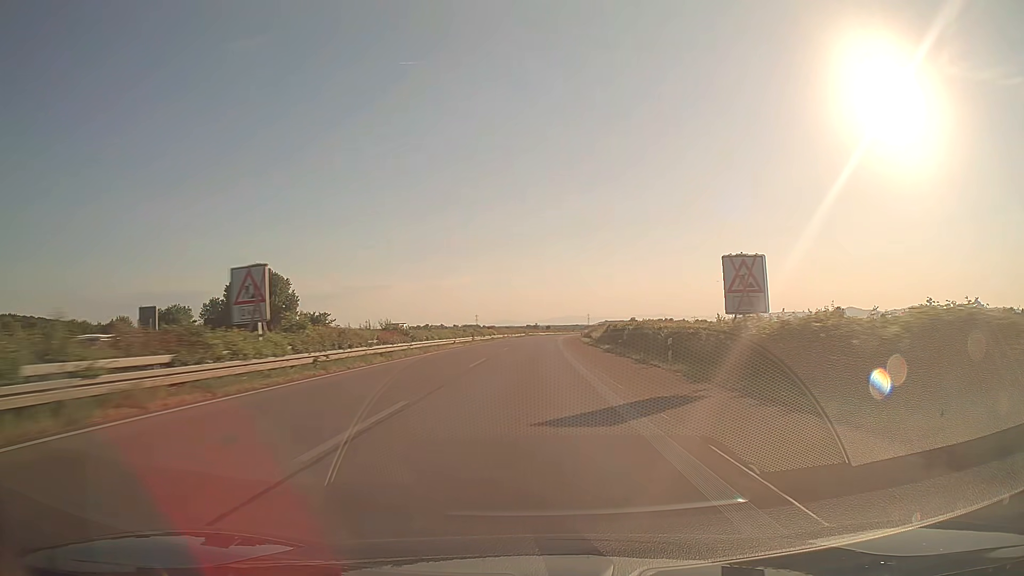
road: trunk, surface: asphalt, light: Day
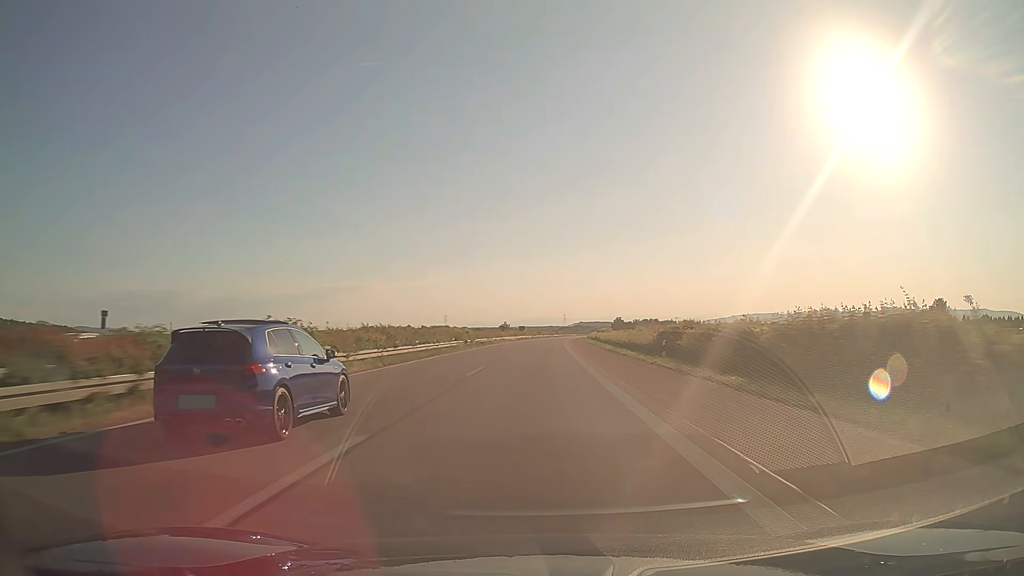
(+1.9, +94.4) m; +2°
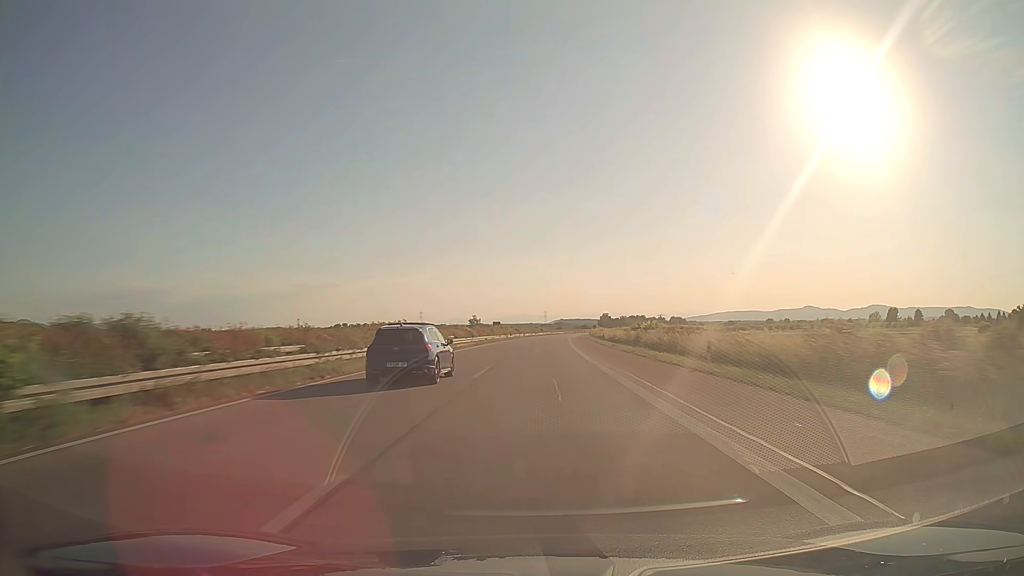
(+0.7, +56.5) m; +2°
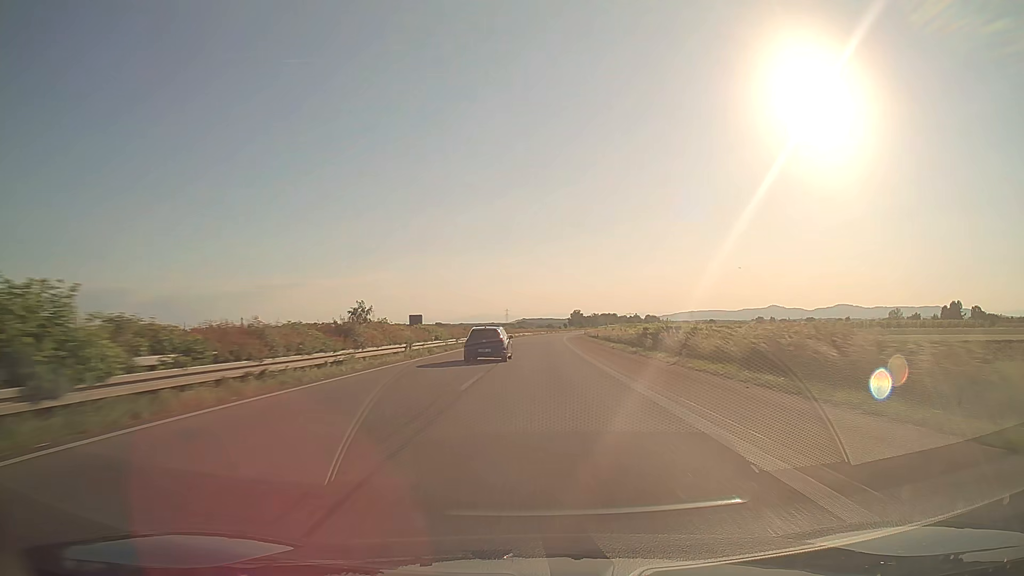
(+2.5, +93.9) m; +3°
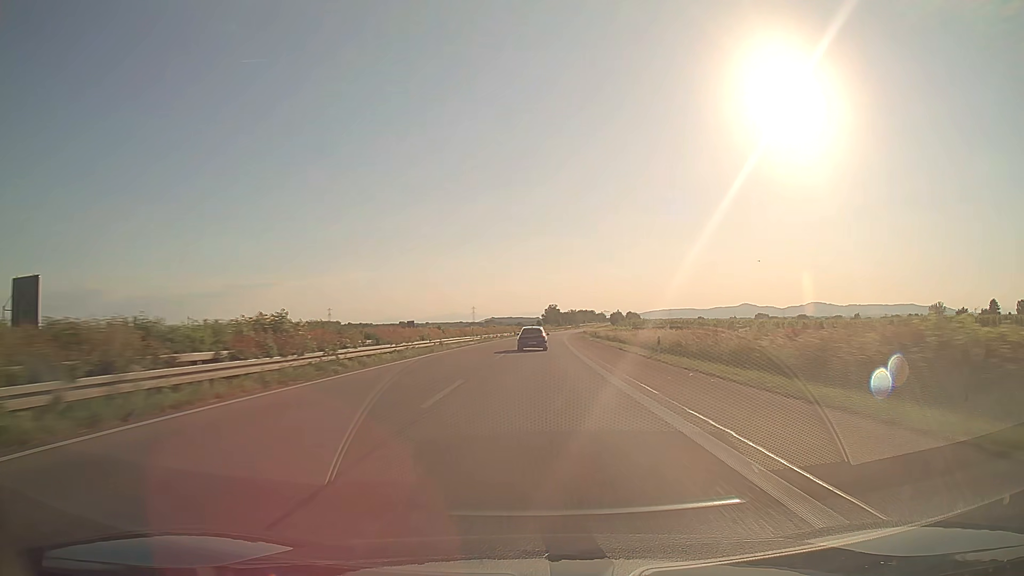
(+2.2, +93.7) m; +3°
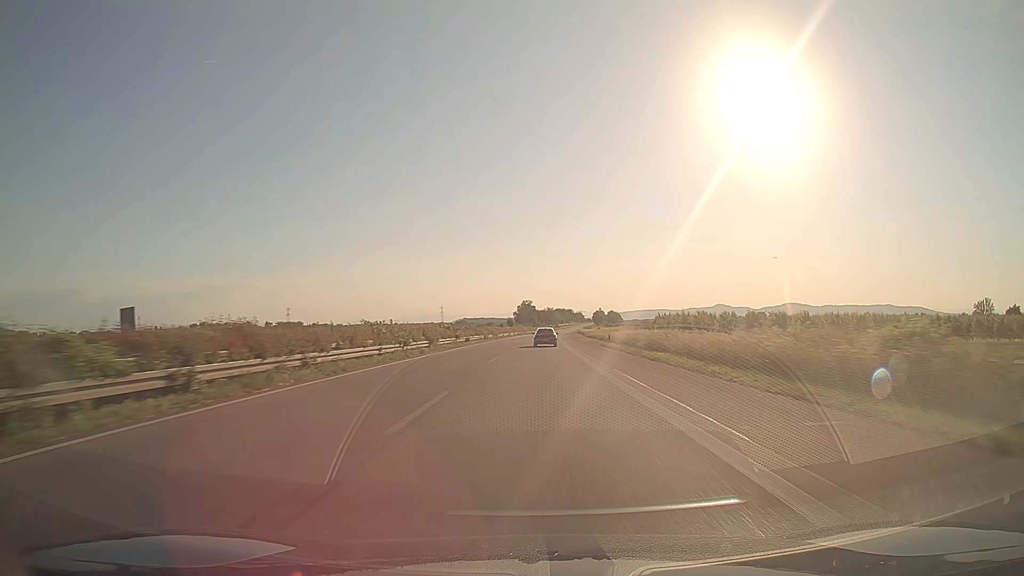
(+1.4, +75.2) m; +2°
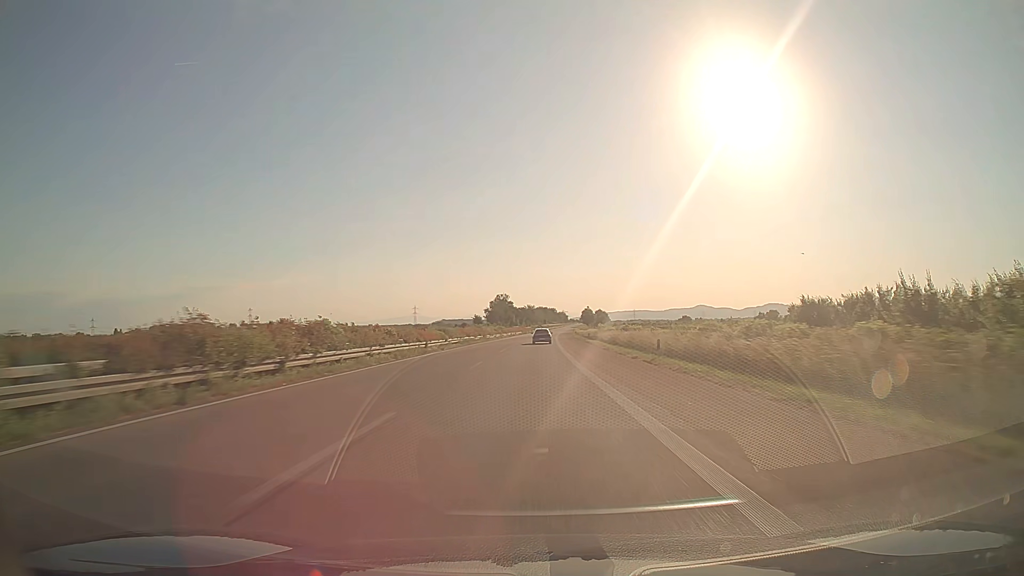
(+1.4, +75.8) m; +2°
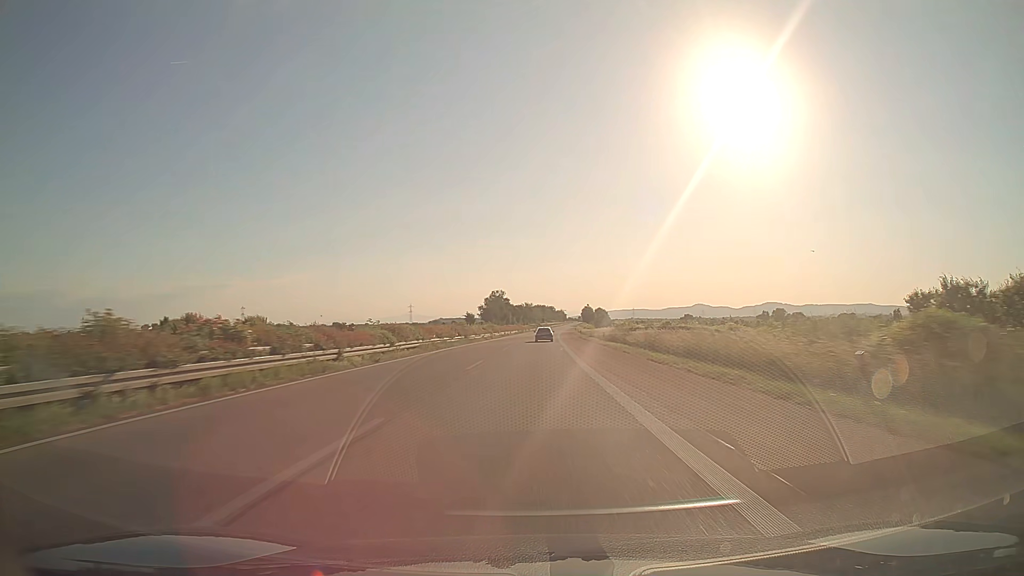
(0.0, +19.1) m; 0°
(0, +10) (0, +20) (0, +30) (0, +40) (0, +50) (+1, +60) (+1, +70) (+1, +80) (+1, +90) (+2, +100) m
